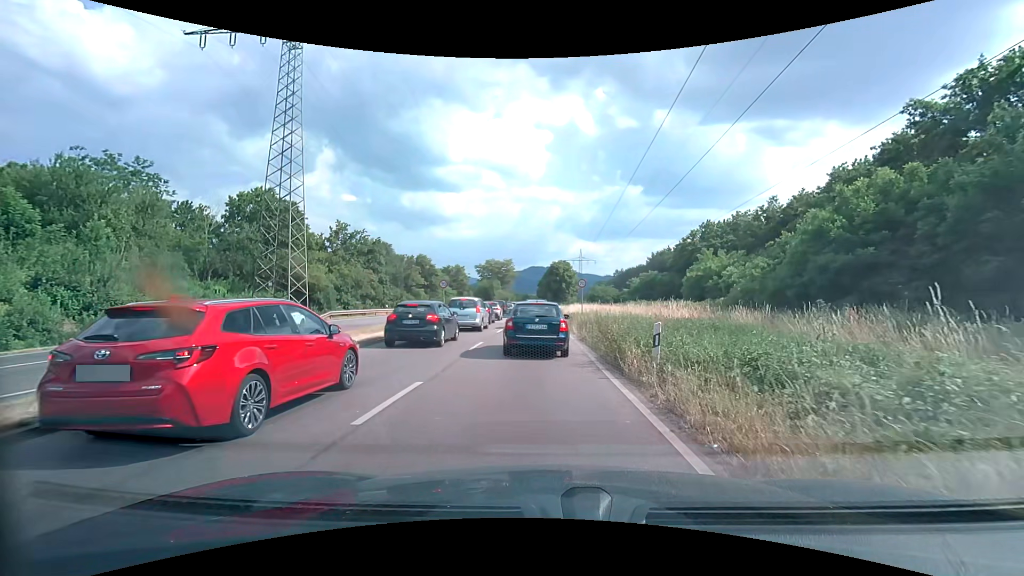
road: primary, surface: asphalt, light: Day
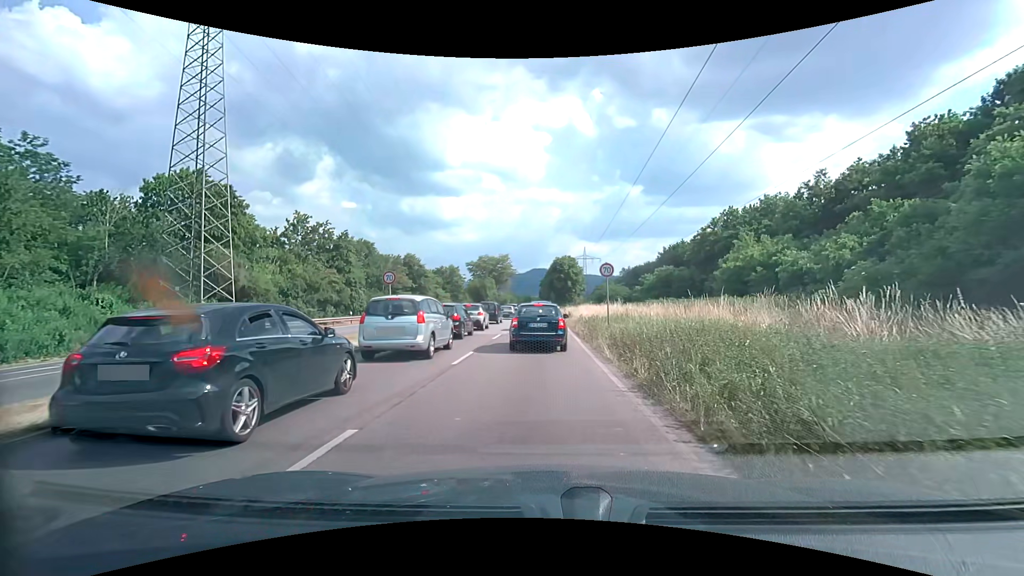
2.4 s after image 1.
(+0.1, +12.1) m; 0°
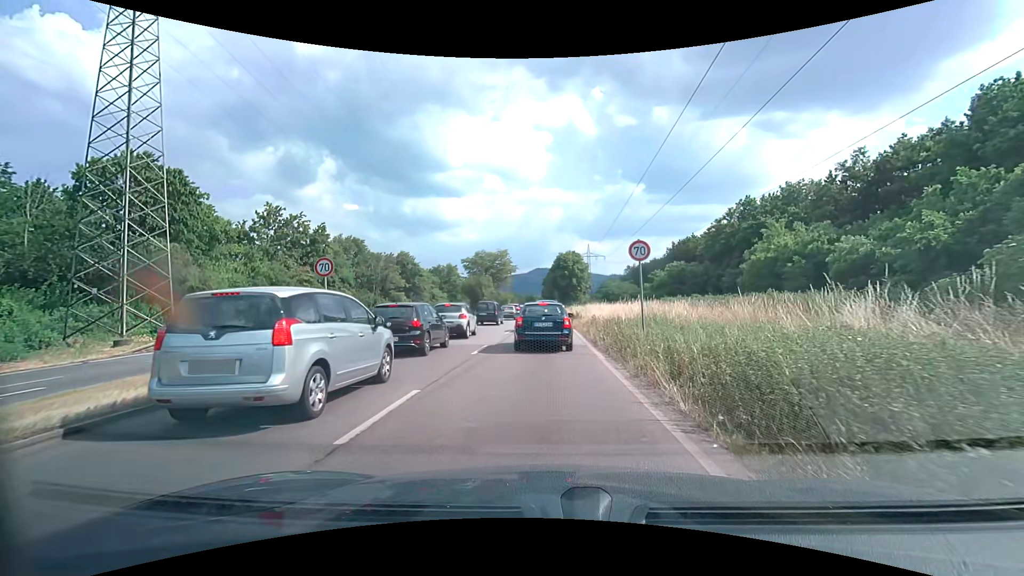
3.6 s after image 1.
(0.0, +6.7) m; 0°
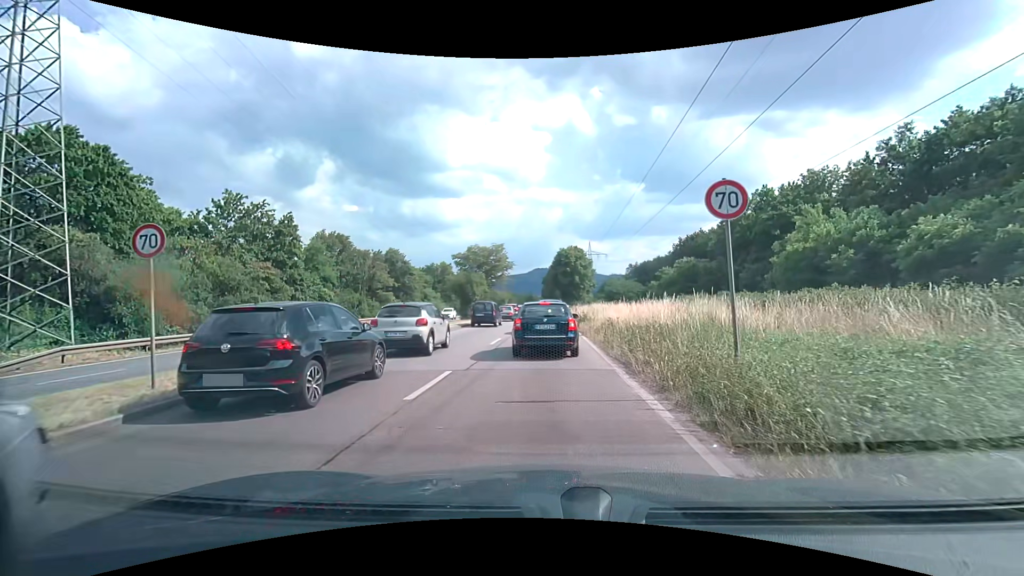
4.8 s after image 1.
(-0.1, +6.6) m; +1°
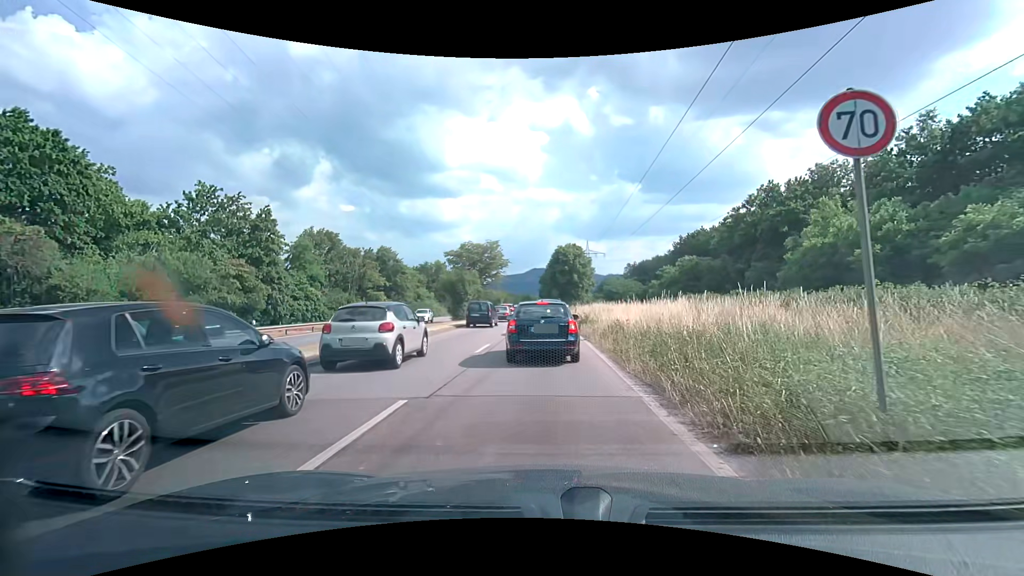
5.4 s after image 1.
(0.0, +3.1) m; -1°
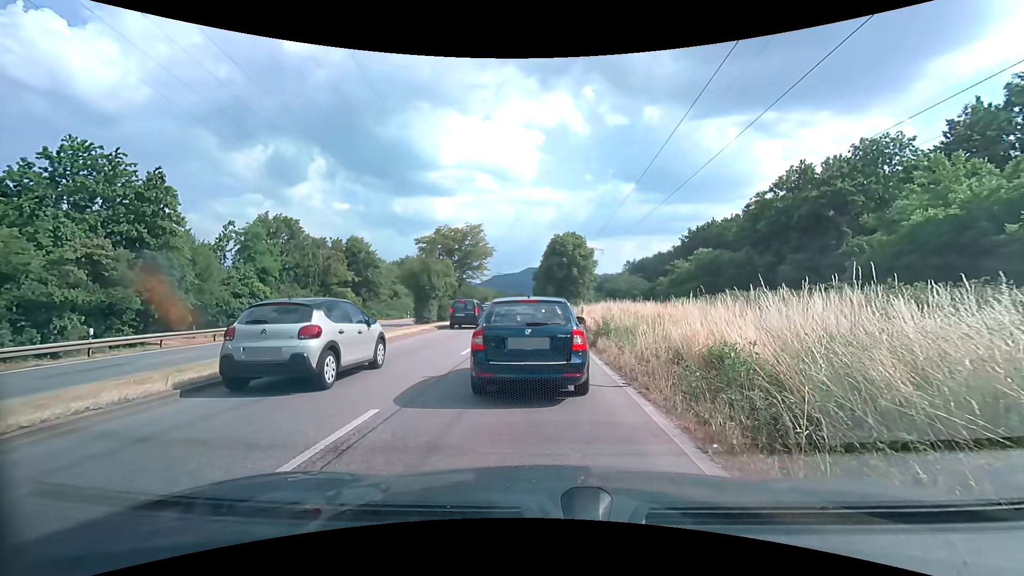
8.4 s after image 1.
(+0.1, +10.8) m; +1°
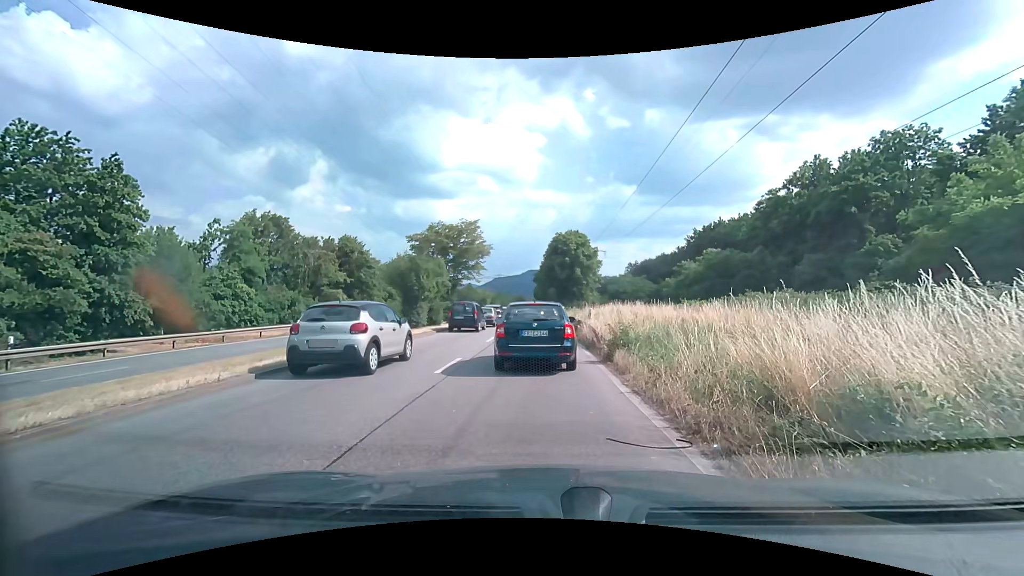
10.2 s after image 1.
(0.0, +3.2) m; -1°
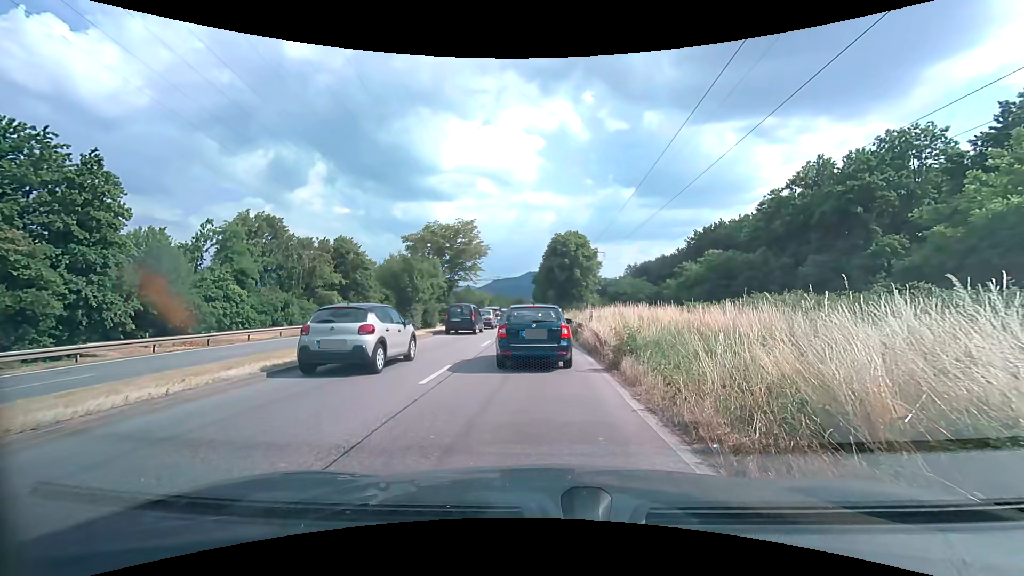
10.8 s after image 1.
(0.0, +1.3) m; +1°
